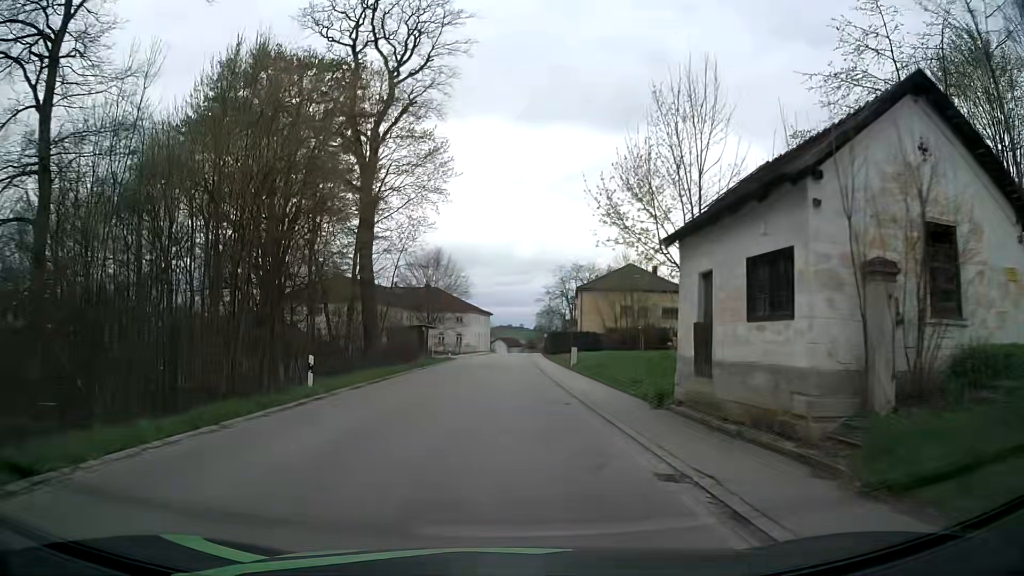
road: tertiary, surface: asphalt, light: Day
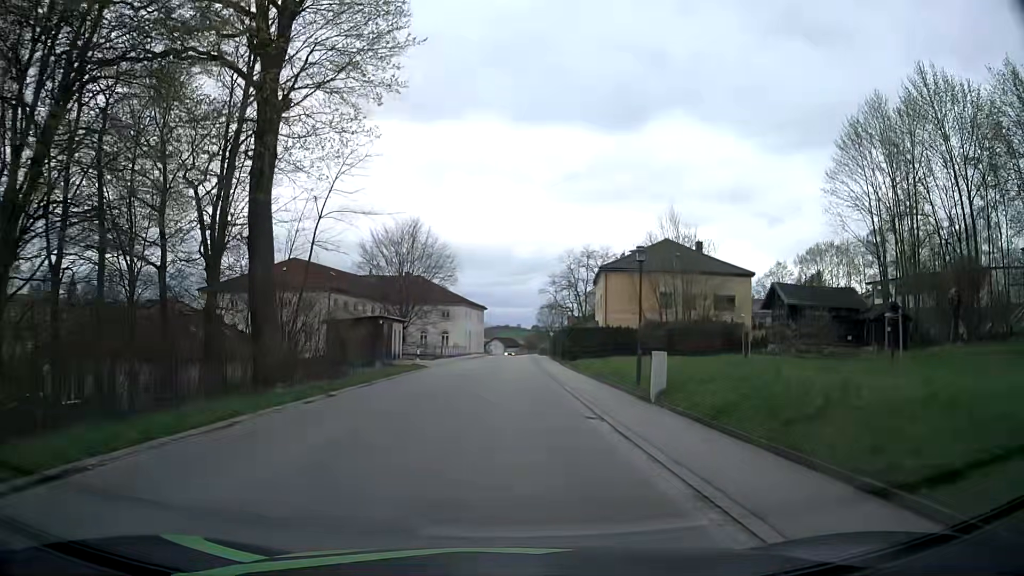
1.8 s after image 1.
(-0.1, +20.1) m; +1°
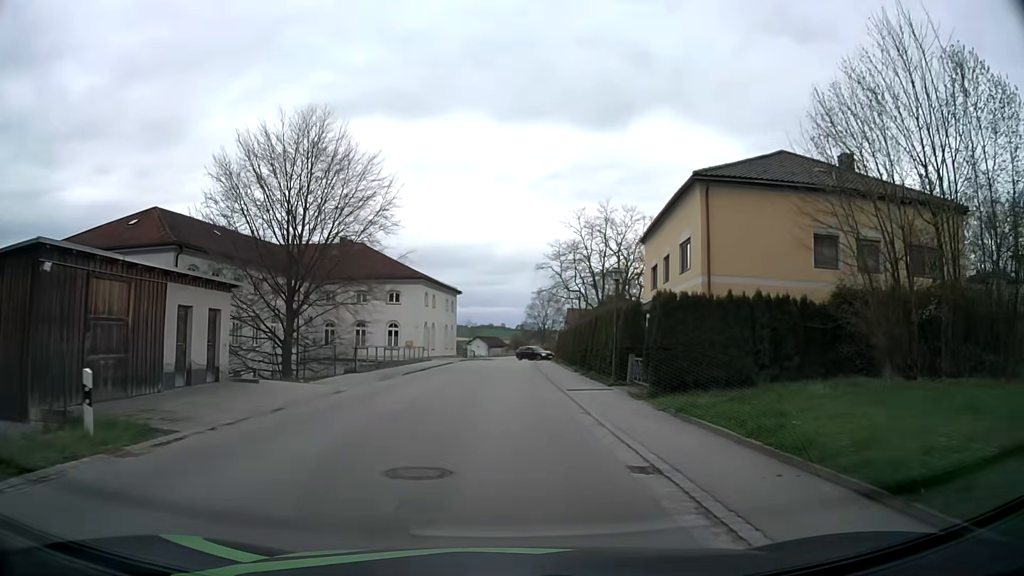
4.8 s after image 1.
(-0.2, +30.8) m; 0°
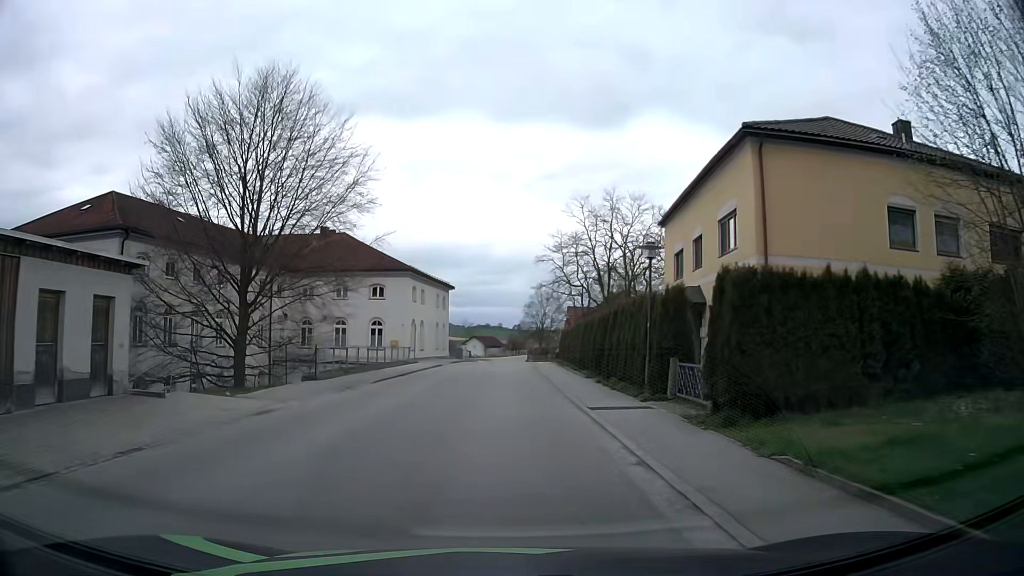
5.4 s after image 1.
(0.0, +5.9) m; 0°
